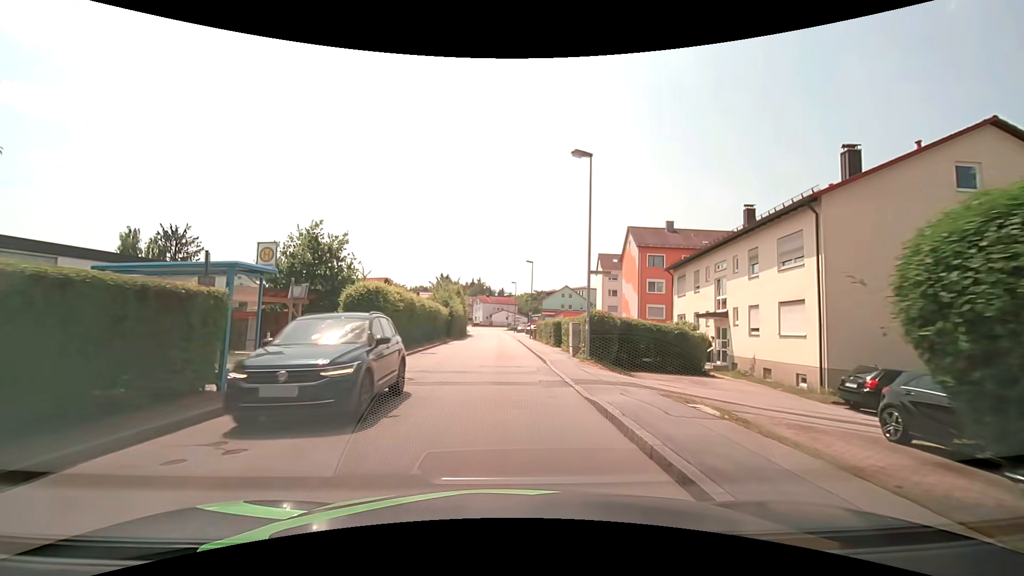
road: unclassified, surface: asphalt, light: Day
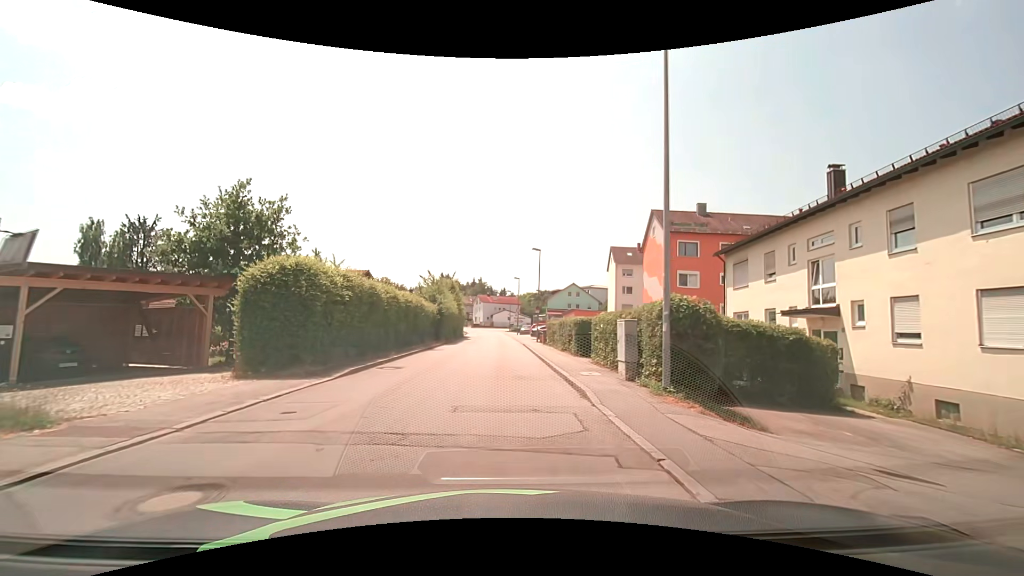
(+0.1, +8.9) m; +1°
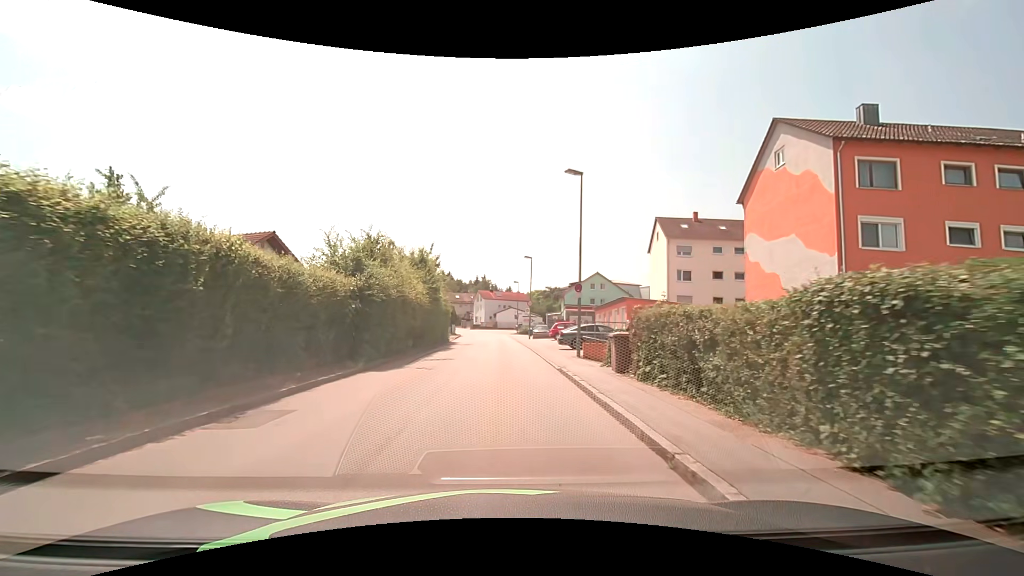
(-0.3, +22.3) m; -1°
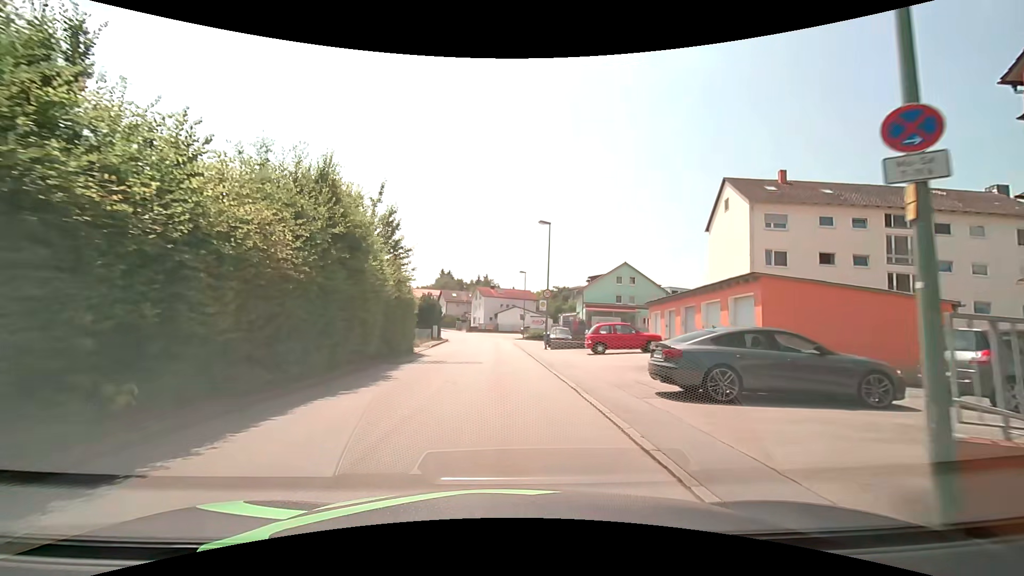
(0.0, +17.8) m; 0°
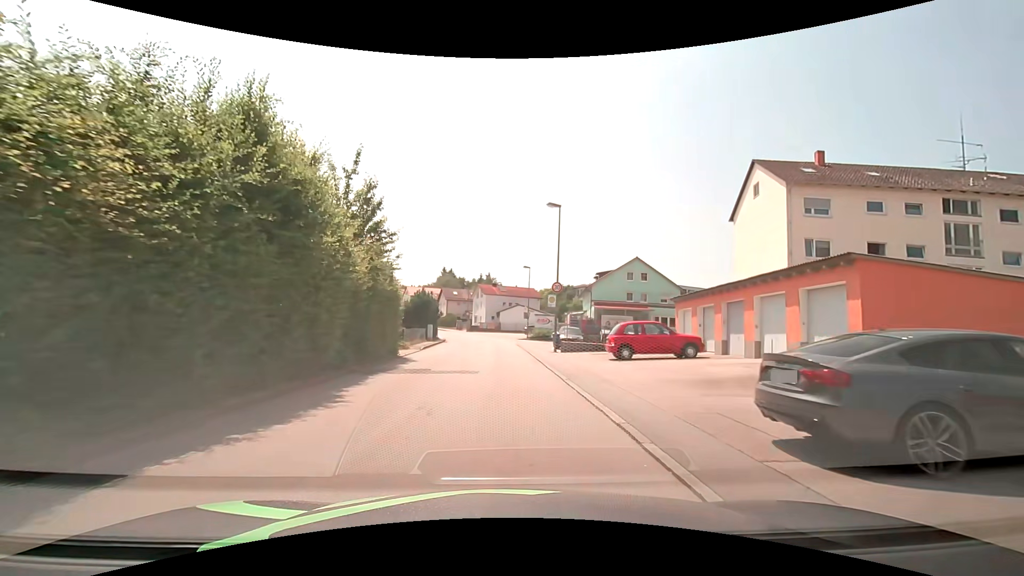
(0.0, +4.5) m; -1°
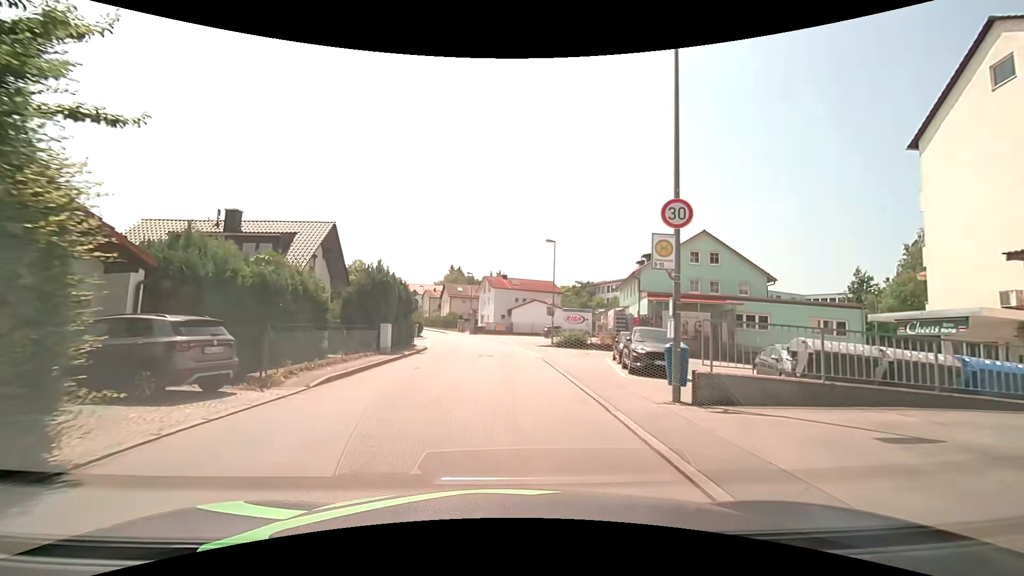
(-0.1, +17.9) m; -1°
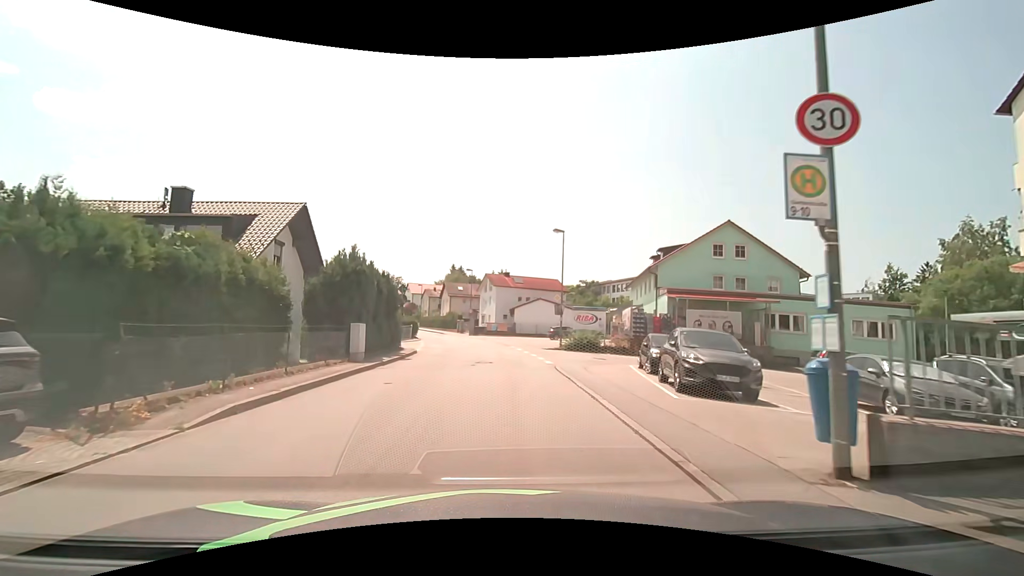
(0.0, +4.5) m; 0°
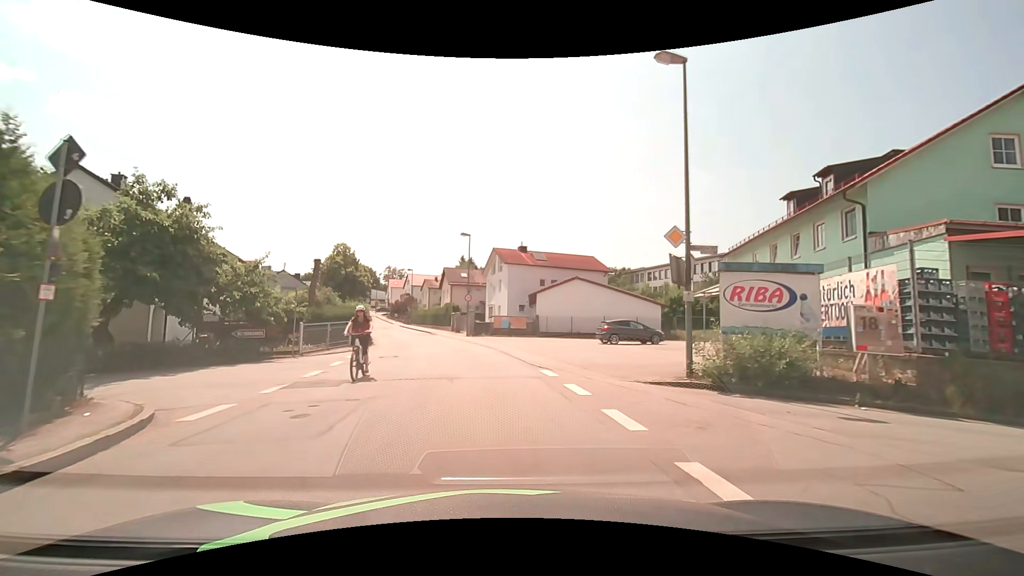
(-0.2, +22.3) m; -1°
(0, +10) (-2, +20) (-3, +30) (-6, +39) (-9, +49) (-12, +58) (-15, +68) (-18, +77) (-22, +87) (-25, +96) m
